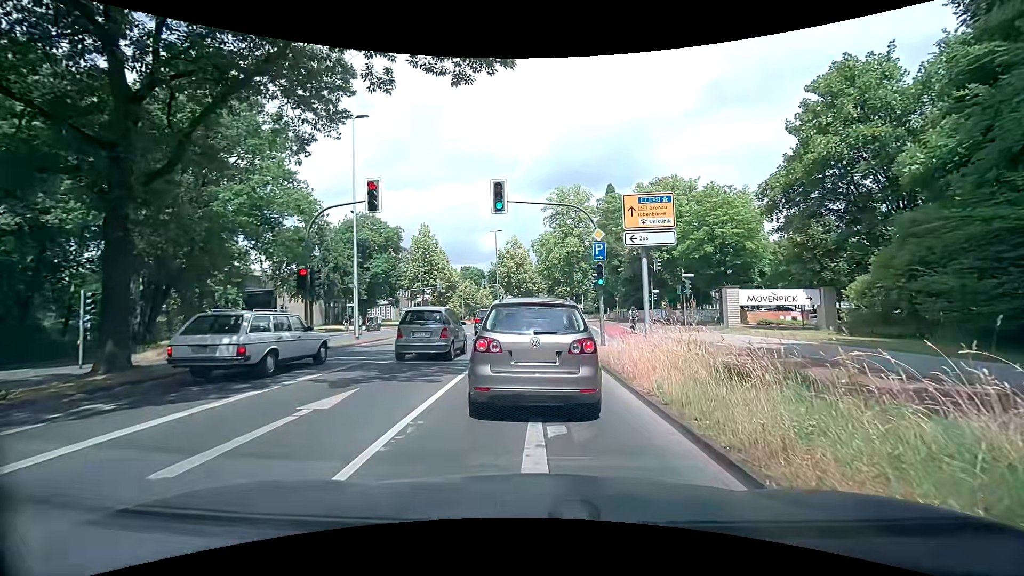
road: primary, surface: asphalt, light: Day
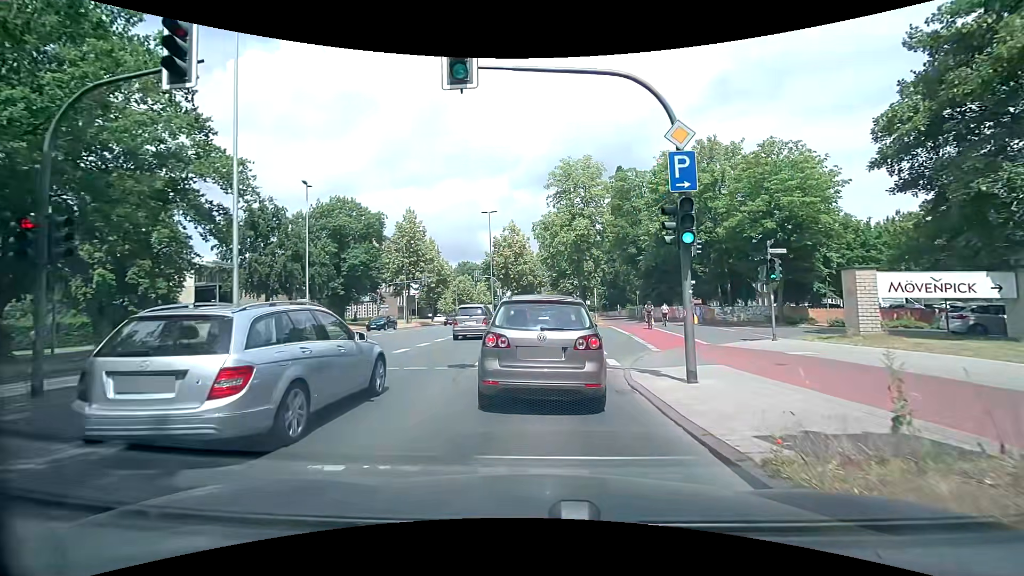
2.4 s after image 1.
(+0.2, +11.3) m; +1°
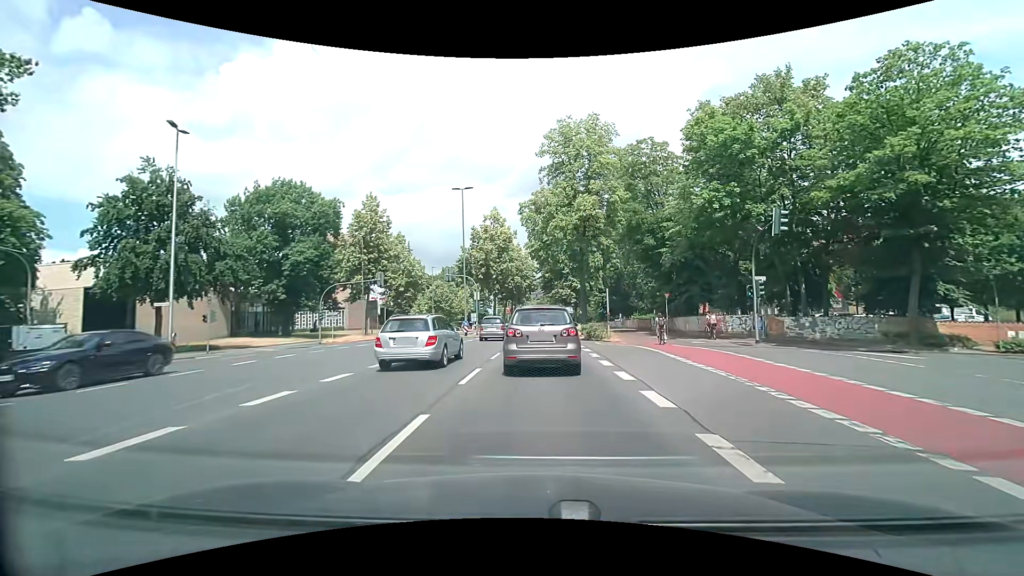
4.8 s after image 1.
(+0.1, +14.4) m; +1°
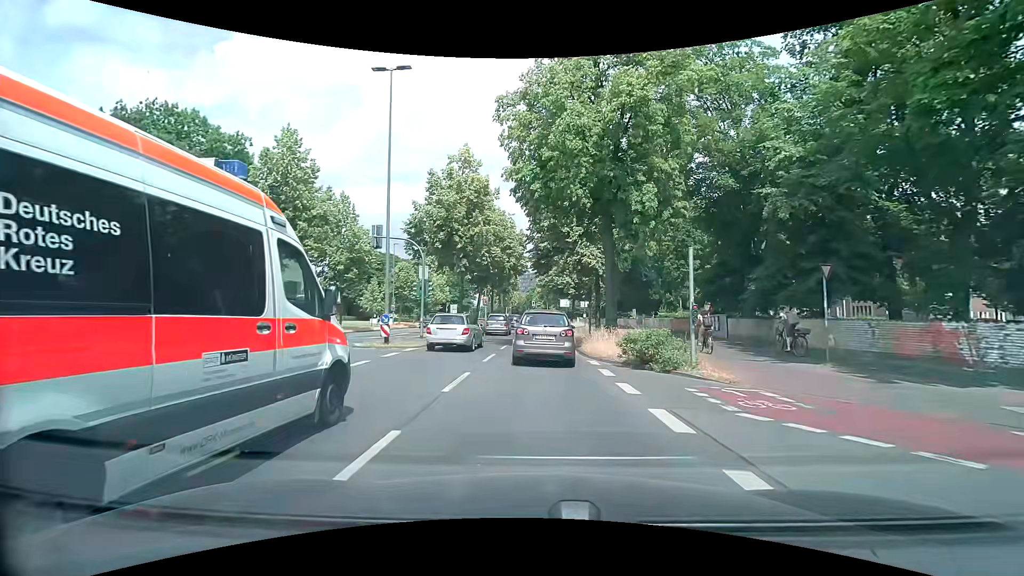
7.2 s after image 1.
(+0.2, +19.7) m; +1°
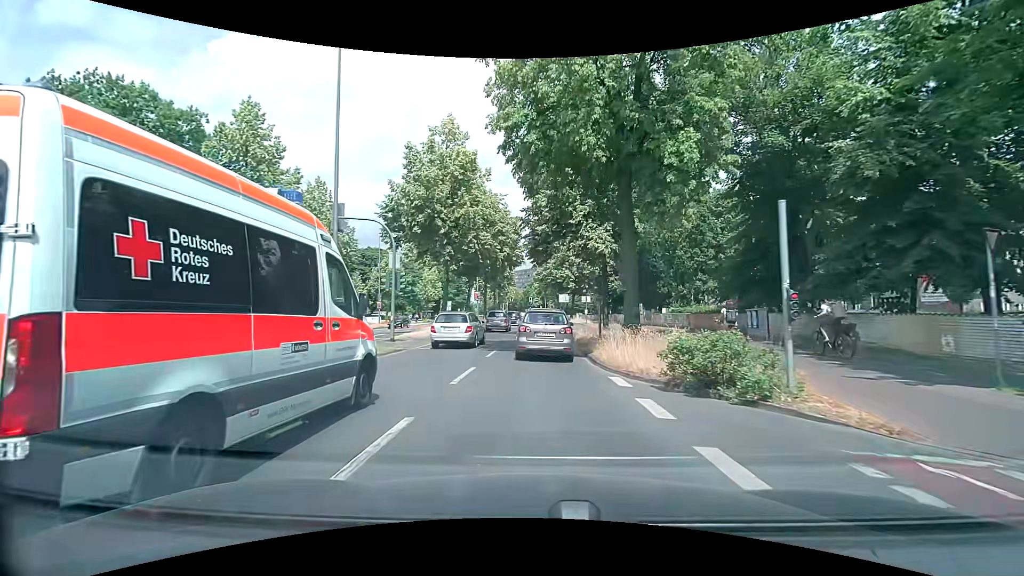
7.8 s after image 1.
(0.0, +5.4) m; +1°
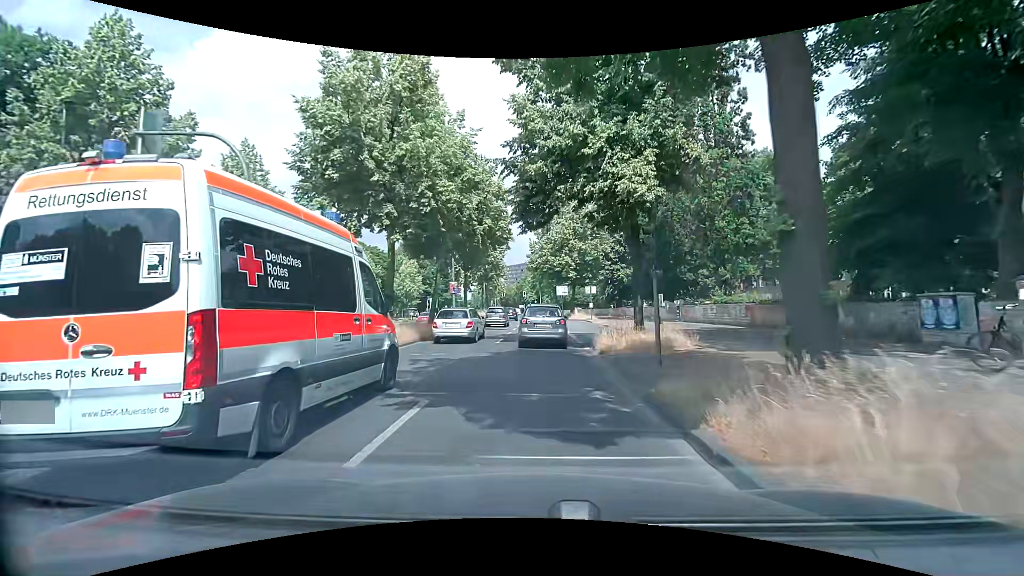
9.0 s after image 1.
(0.0, +11.5) m; +1°
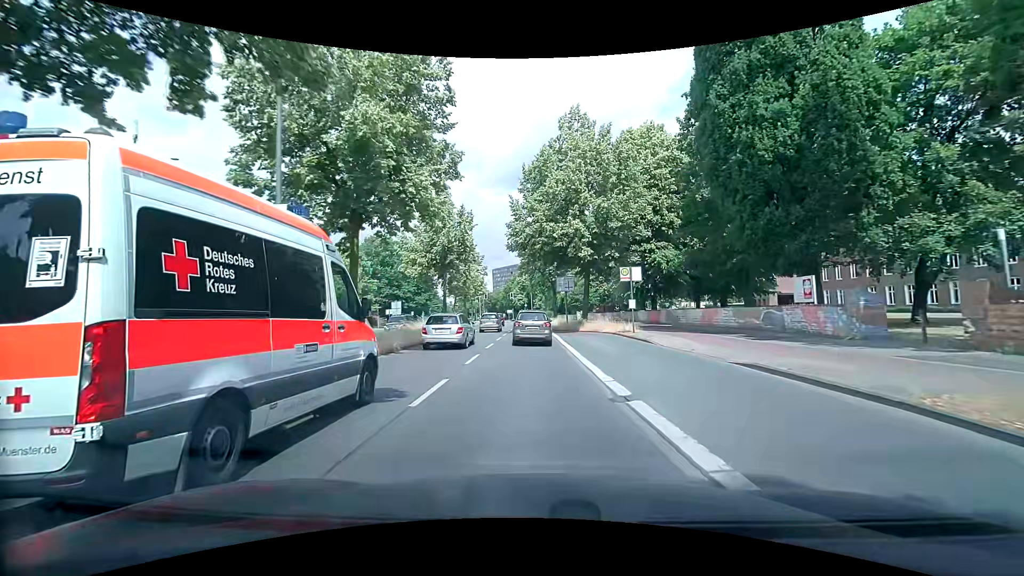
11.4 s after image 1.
(+0.1, +25.5) m; 0°
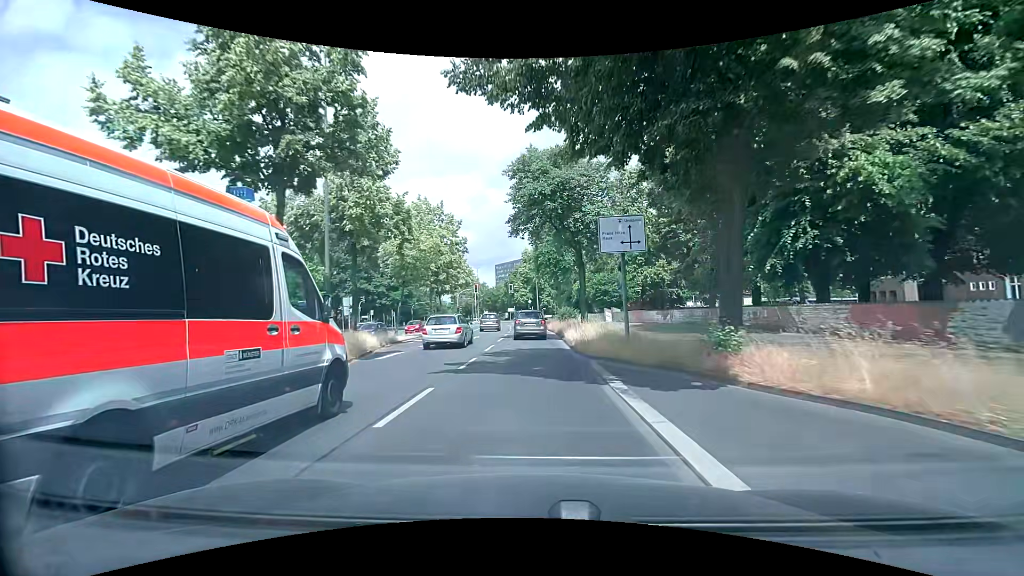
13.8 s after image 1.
(+0.1, +27.2) m; -1°
(0, +10) (0, +20) (0, +30) (0, +40) (-1, +50) (-1, +60) (-2, +70) (-3, +80) (-4, +90) (-5, +100) m
